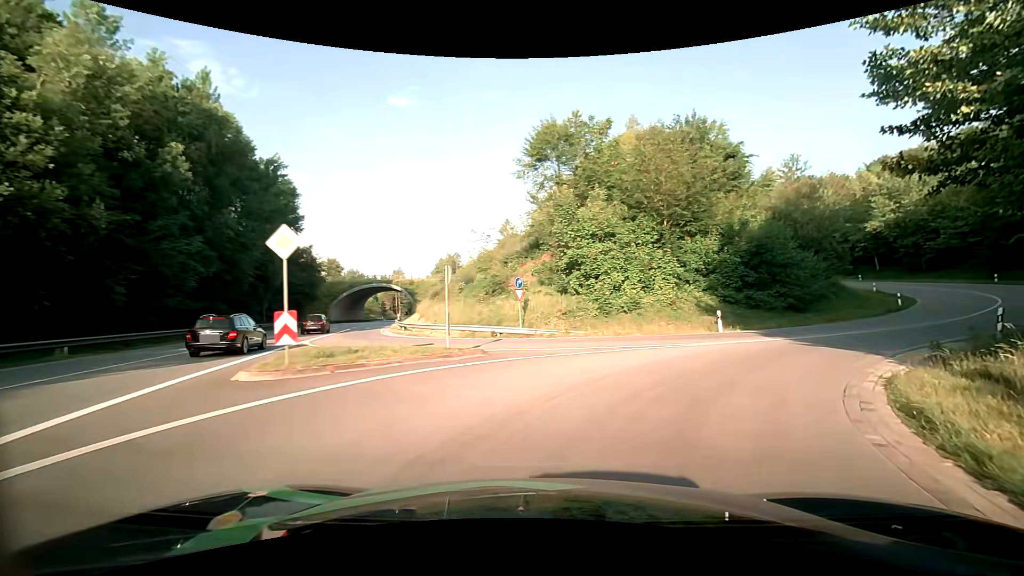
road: primary_link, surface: asphalt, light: Day
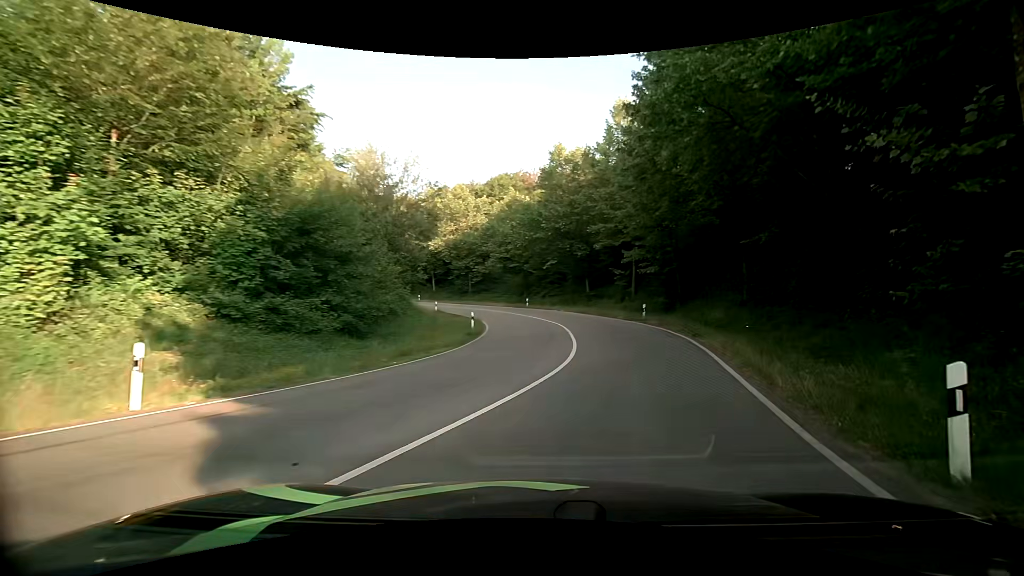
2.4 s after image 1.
(+6.6, +15.7) m; +47°
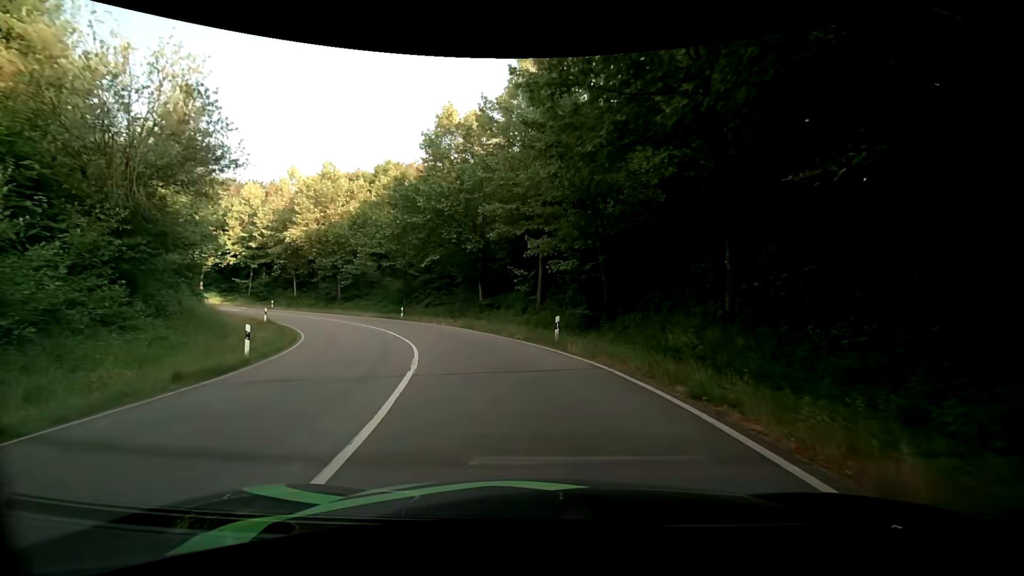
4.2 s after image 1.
(+2.1, +12.5) m; +12°
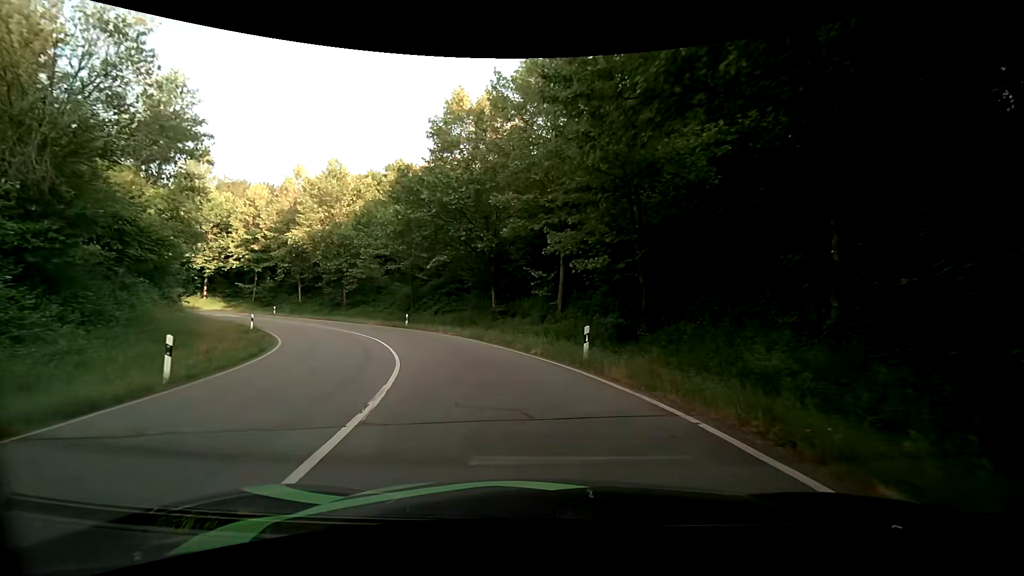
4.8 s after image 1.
(0.0, +4.3) m; -1°
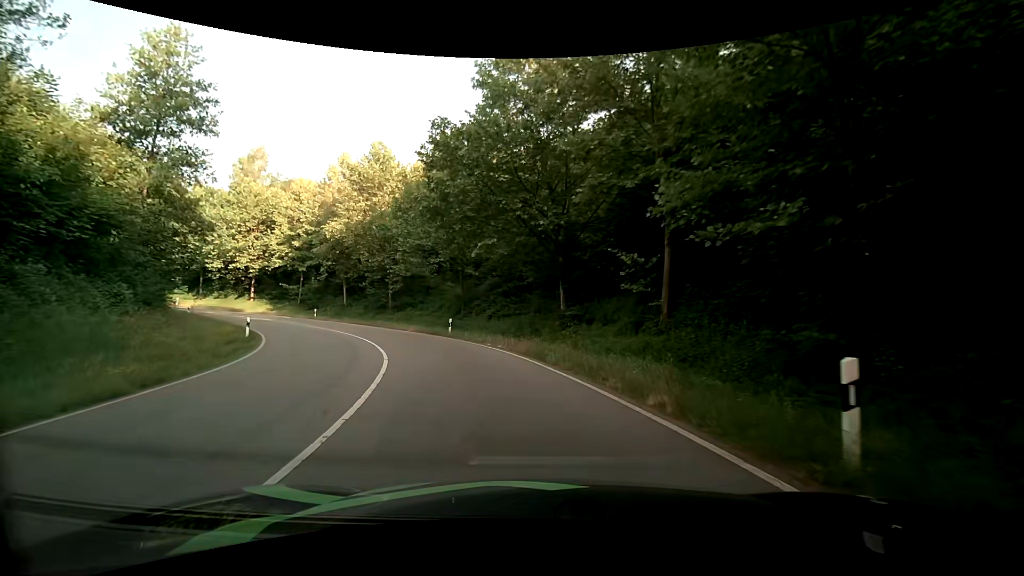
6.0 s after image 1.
(-0.5, +8.9) m; -7°
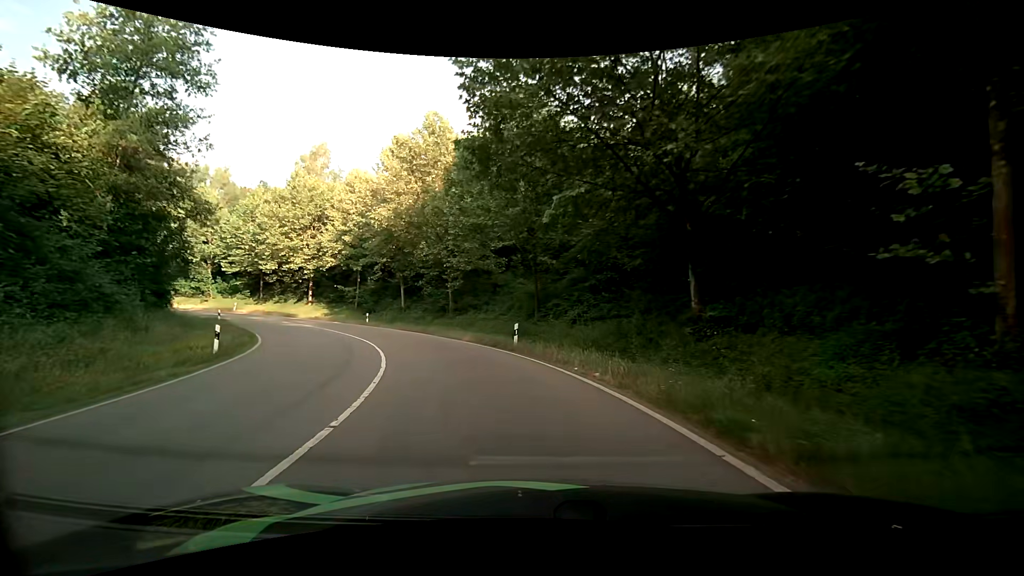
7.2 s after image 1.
(-0.7, +9.3) m; -9°
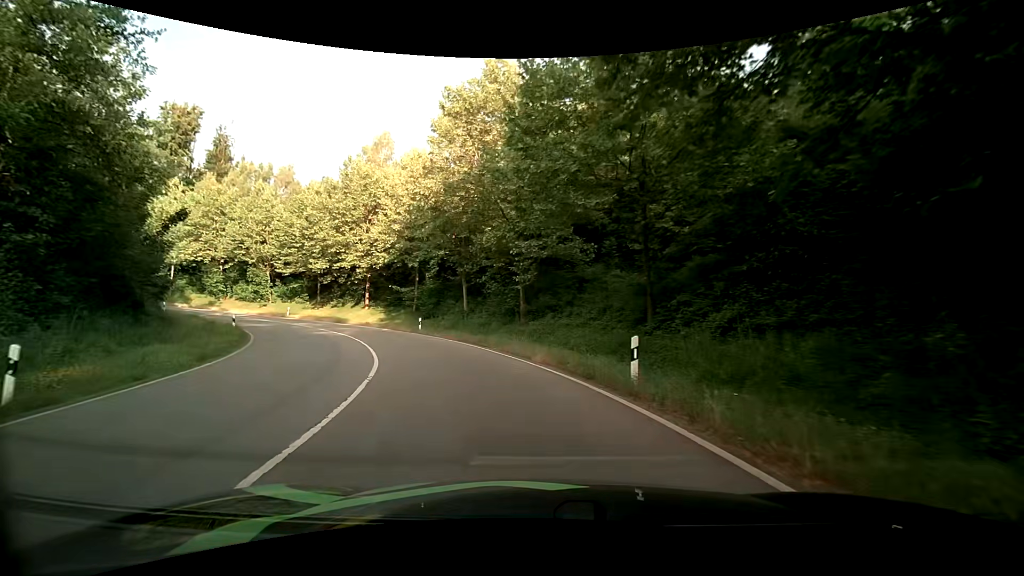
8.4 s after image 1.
(-0.8, +9.8) m; -9°
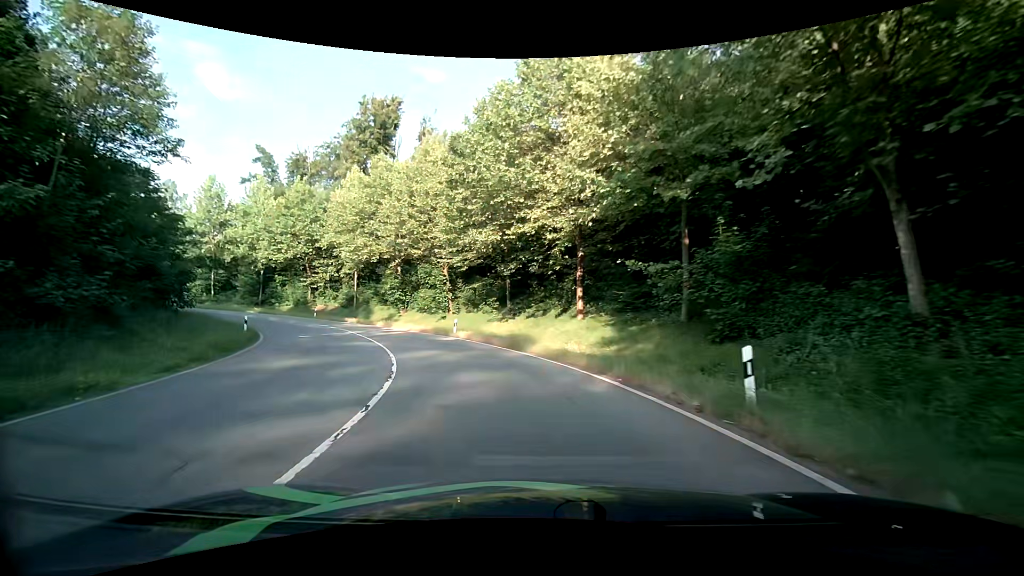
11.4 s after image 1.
(-6.5, +25.6) m; -27°
(-1, +10) (-3, +20) (-8, +29) (-13, +37) (-20, +44) (-28, +50) (-37, +54) (-47, +57) (-57, +58) (-67, +58) m
